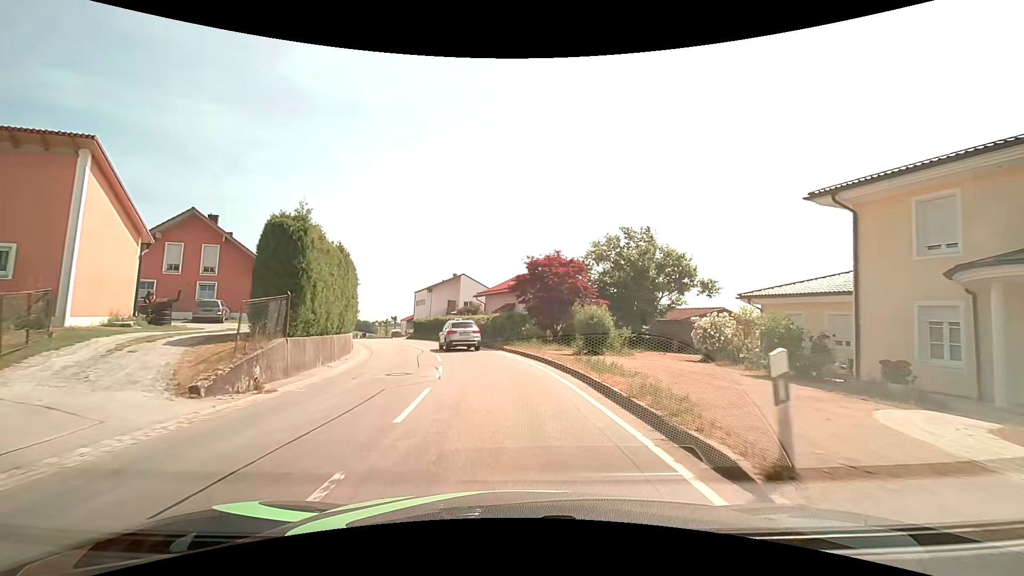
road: tertiary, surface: asphalt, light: Day
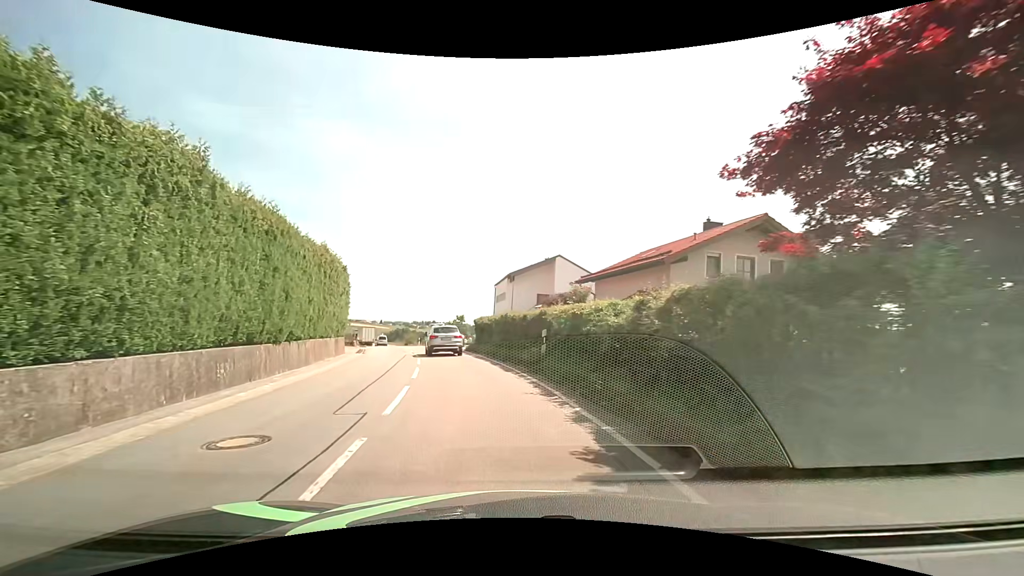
(-1.7, +23.0) m; -11°
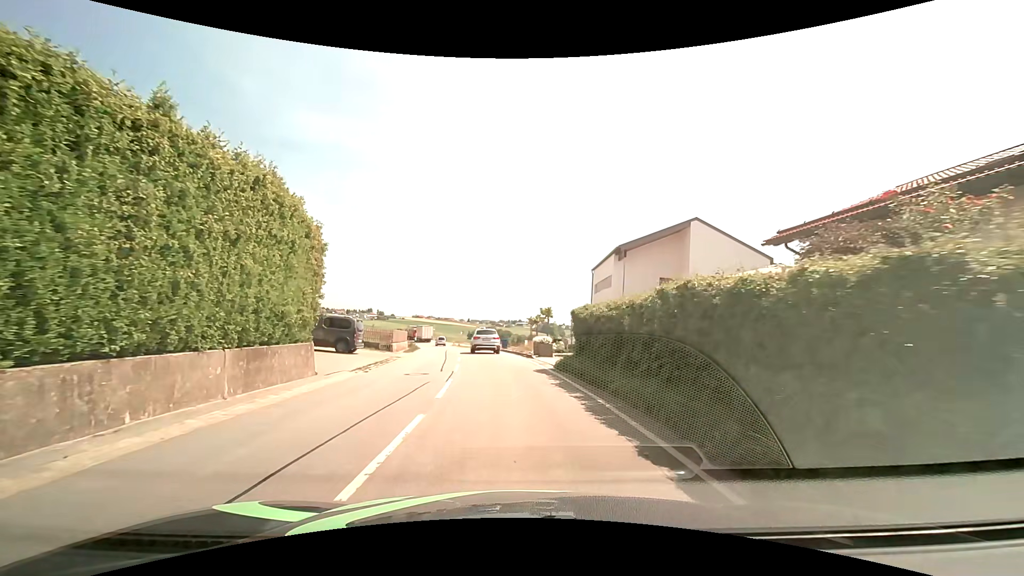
(-1.4, +15.9) m; -10°
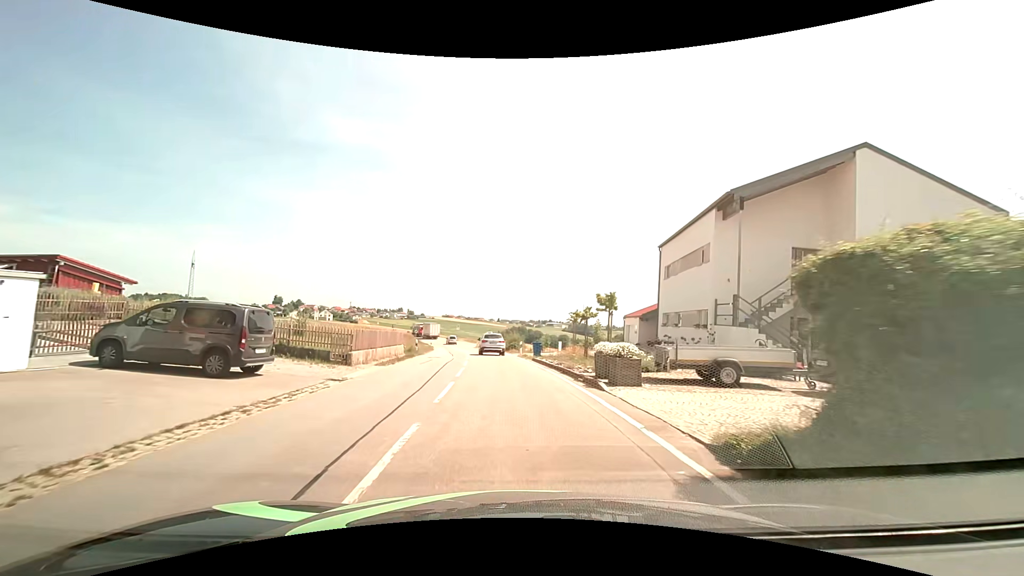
(-0.4, +13.1) m; -4°
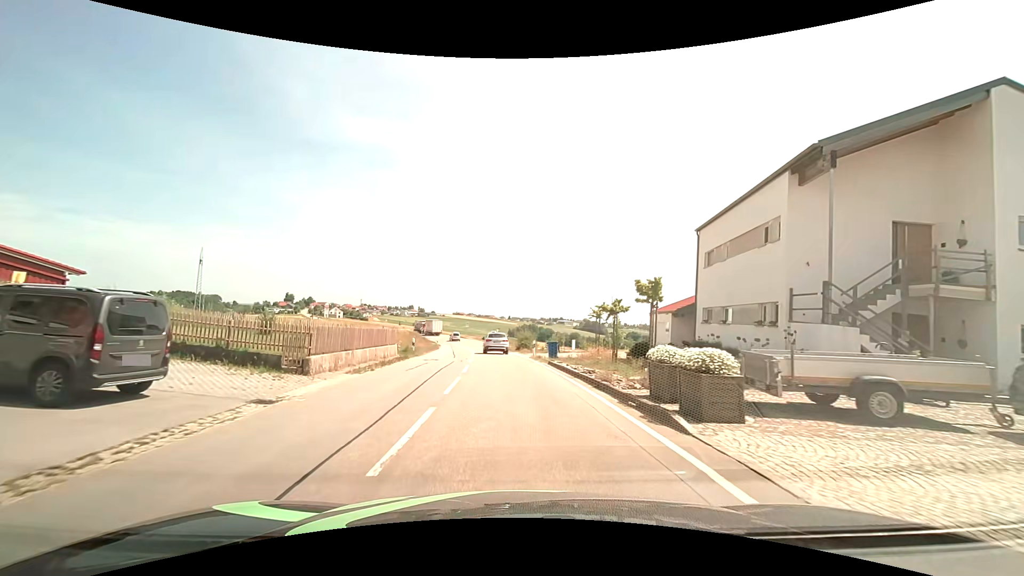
(0.0, +4.9) m; -1°
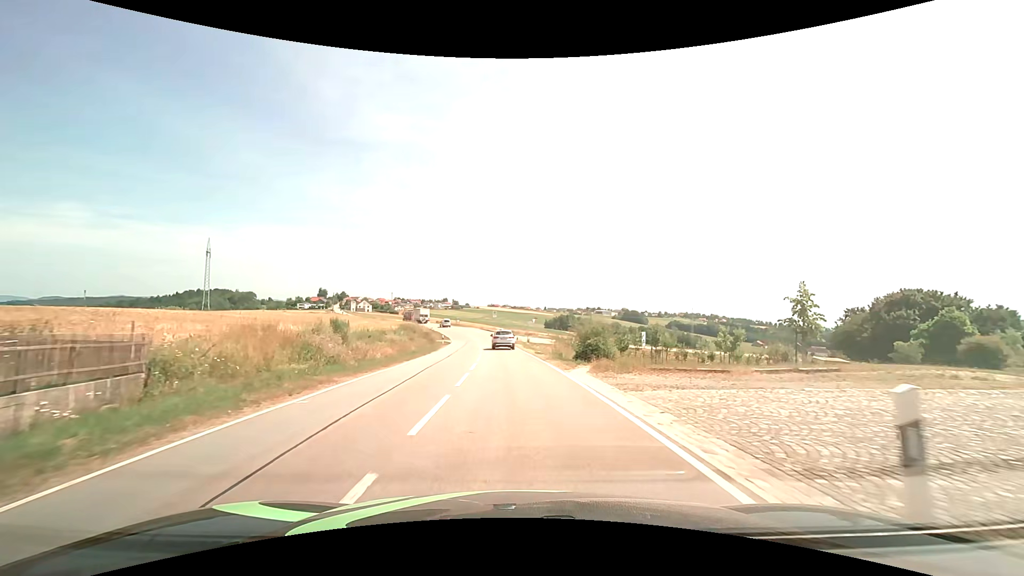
(-1.0, +28.1) m; -4°
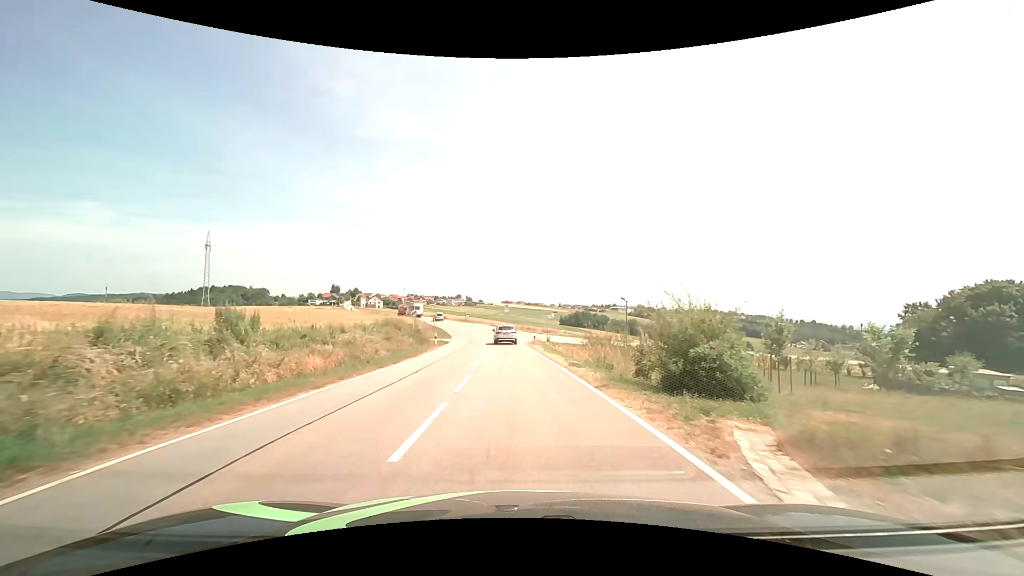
(-0.2, +13.1) m; -2°
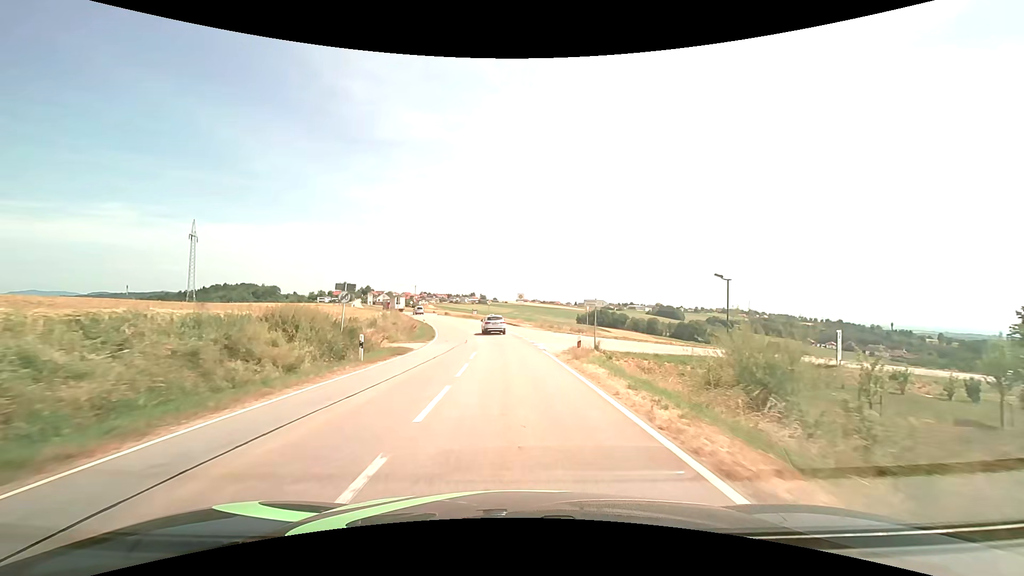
(-0.3, +21.7) m; -2°
(0, +10) (0, +20) (-1, +30) (-1, +40) (-3, +50) (-4, +60) (-7, +69) (-9, +79) (-13, +89) (-16, +98) m
